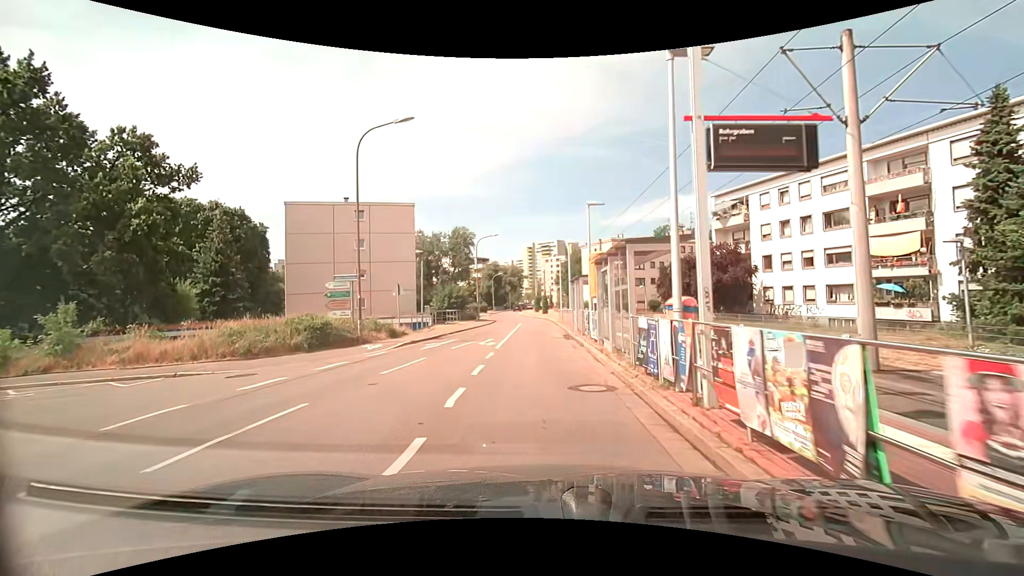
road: residential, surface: asphalt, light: Day
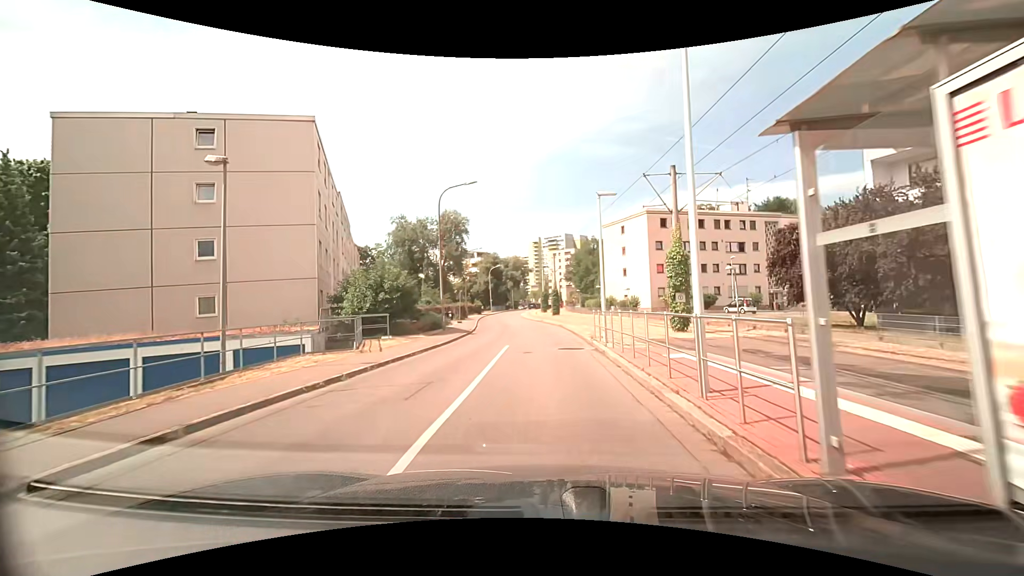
(-0.7, +22.5) m; -1°
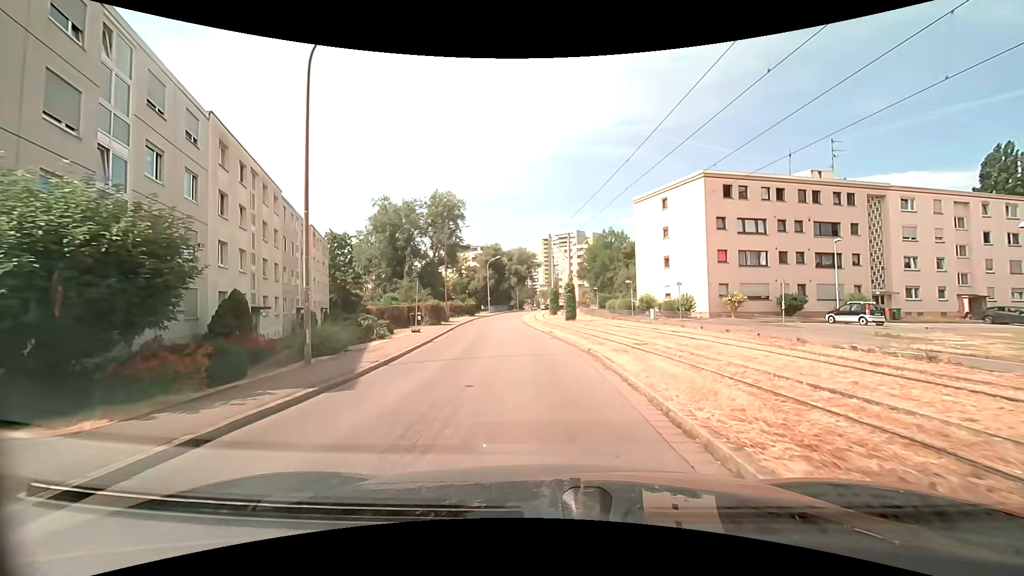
(-0.1, +18.0) m; -1°
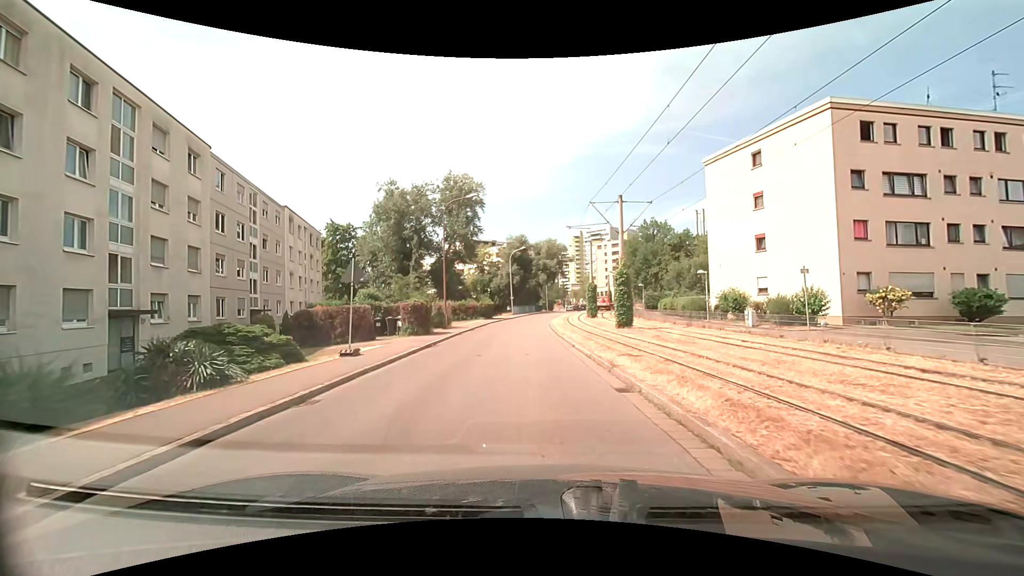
(-0.3, +13.6) m; -3°
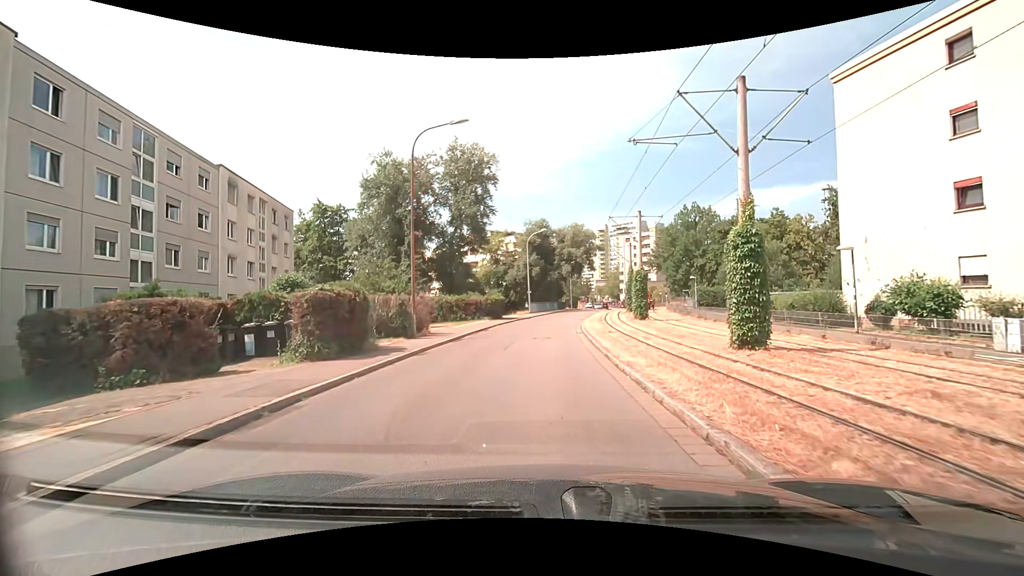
(-0.4, +13.5) m; -3°
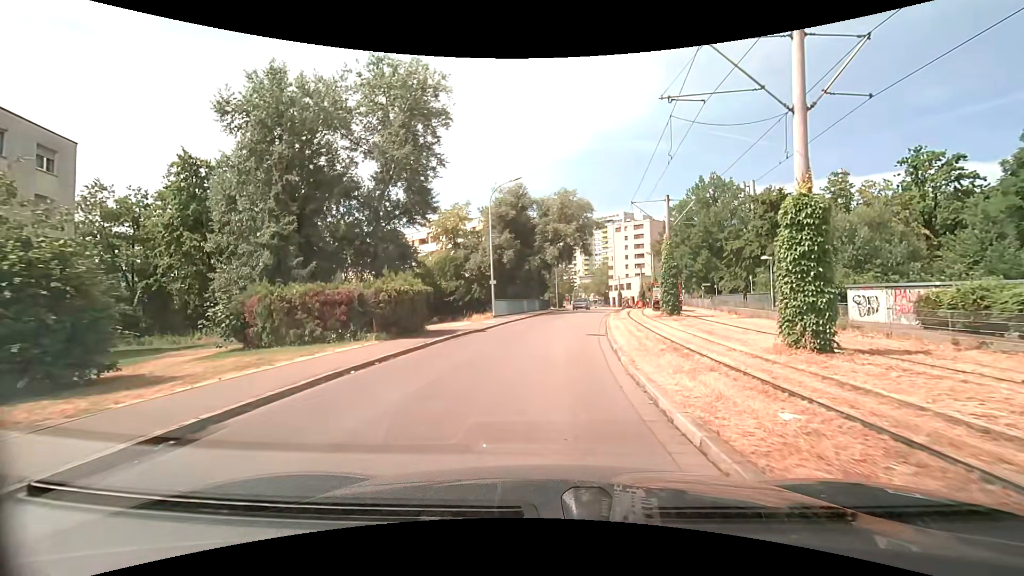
(+0.6, +22.5) m; +3°
(0, +10) (+1, +20) (+2, +30) (+3, +40) (+5, +50) (+7, +60) (+8, +69) (+10, +79) (+11, +89) (+11, +99) m
